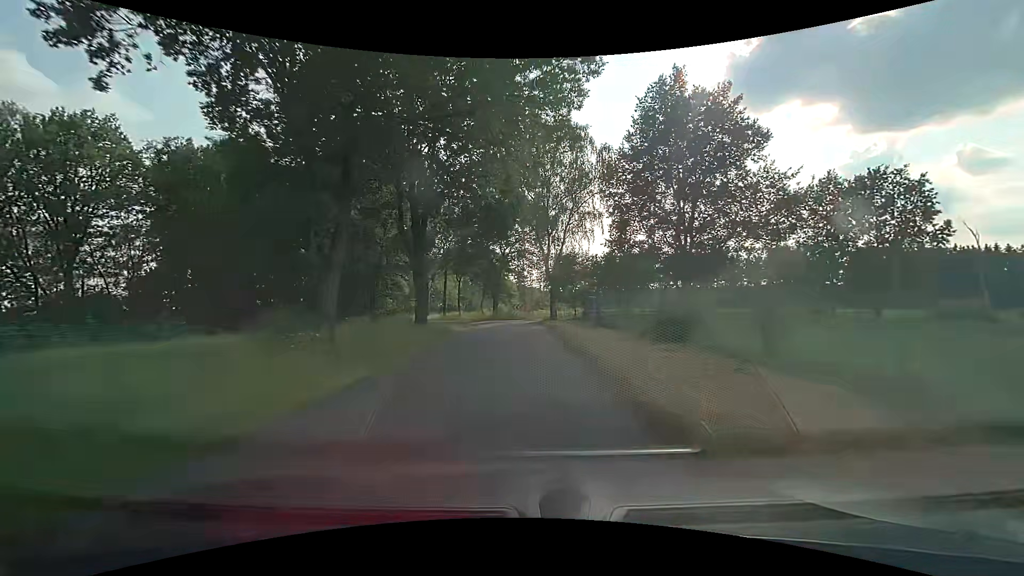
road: unclassified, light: Day
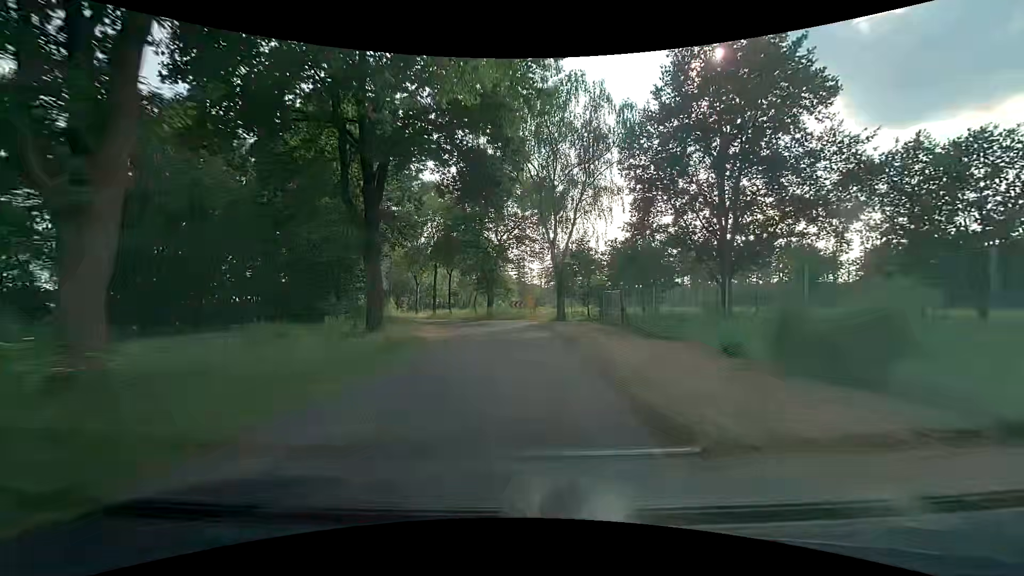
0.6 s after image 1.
(0.0, +8.1) m; 0°
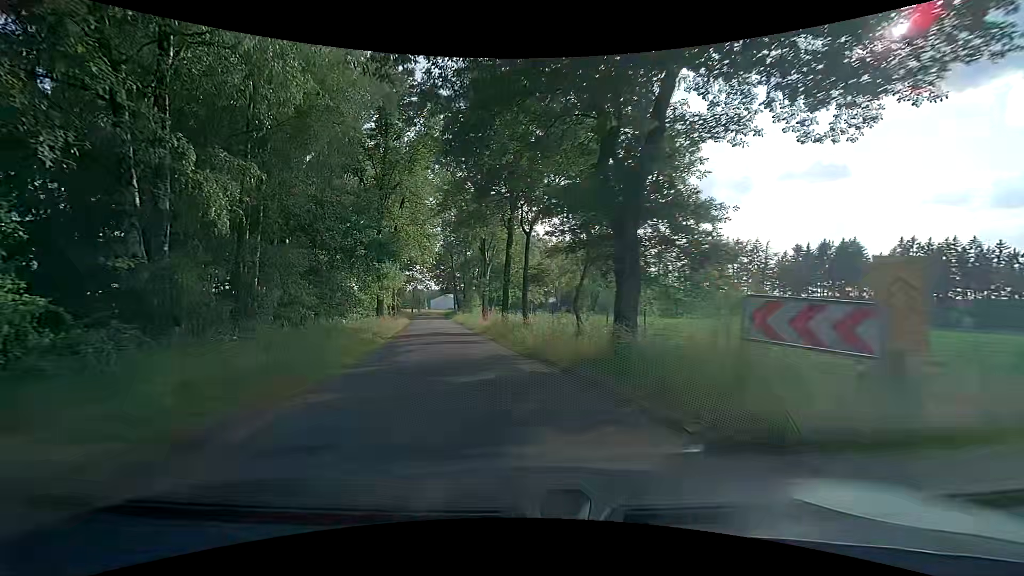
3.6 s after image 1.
(-1.9, +33.5) m; -14°
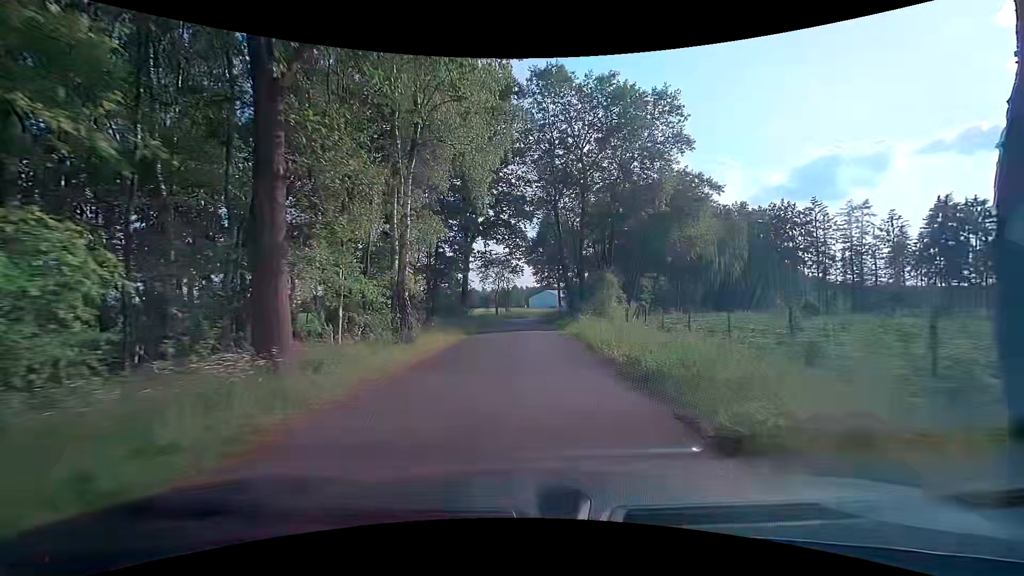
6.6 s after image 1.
(-5.7, +34.9) m; -11°
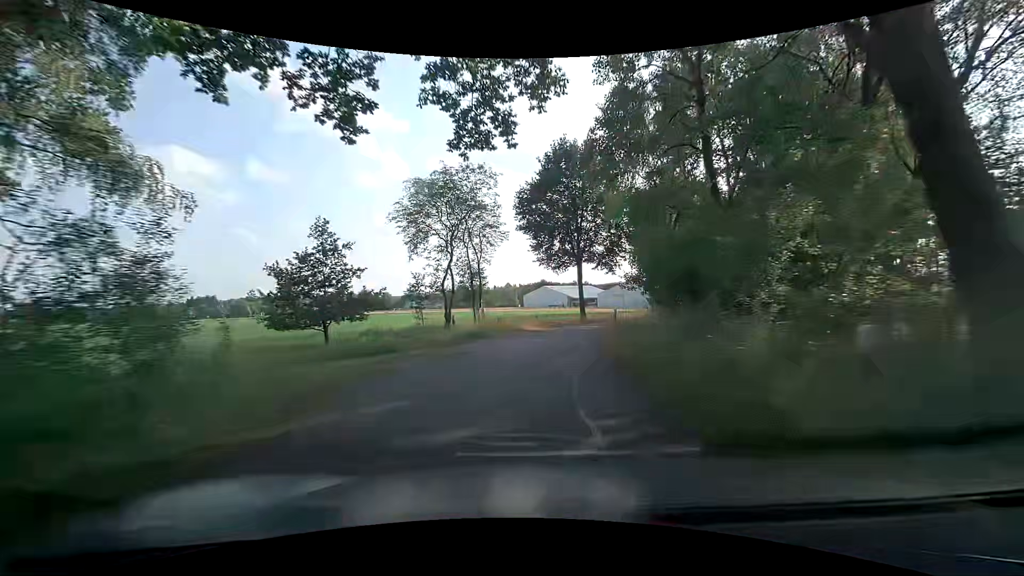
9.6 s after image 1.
(-0.7, +38.4) m; 0°
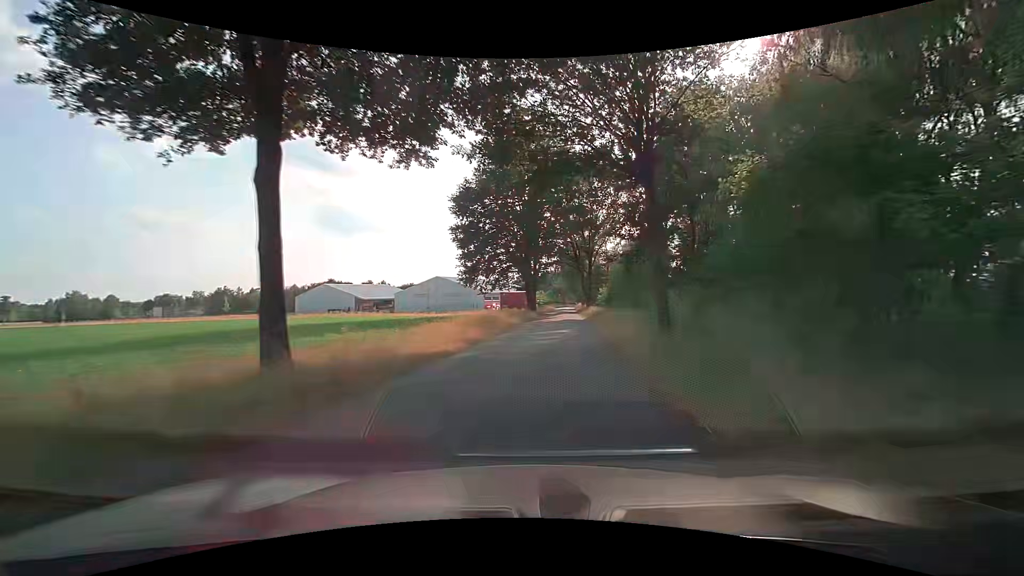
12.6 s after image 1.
(+5.1, +37.0) m; +22°
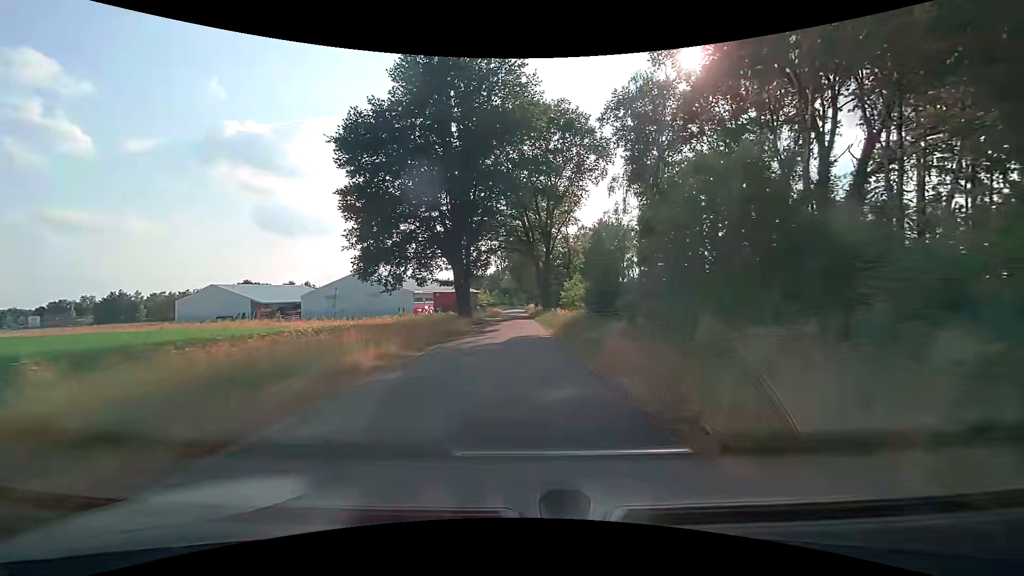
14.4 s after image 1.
(+1.8, +23.1) m; +7°
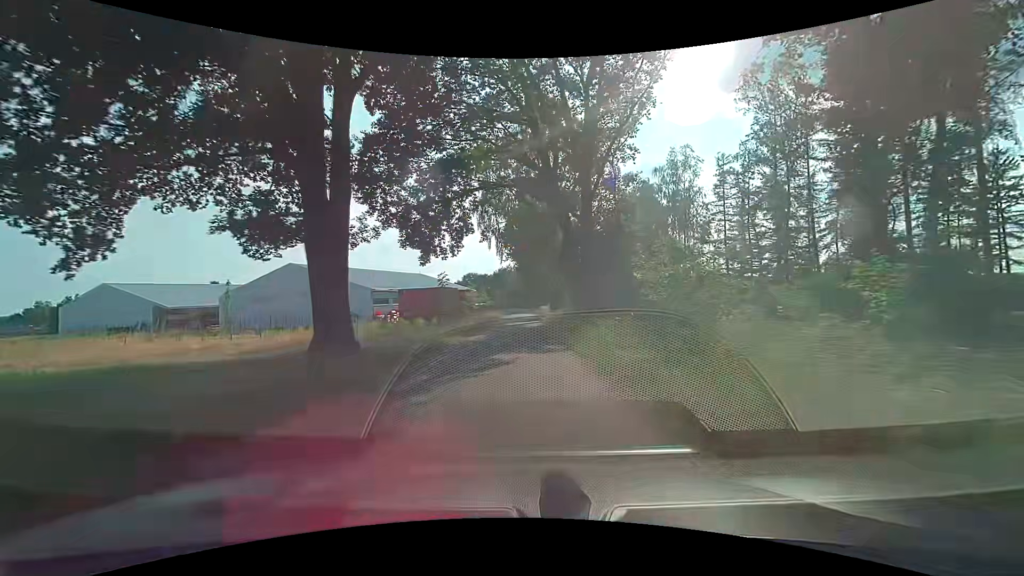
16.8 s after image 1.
(-0.4, +31.8) m; -1°
(0, +10) (0, +20) (0, +30) (0, +40) (0, +50) (0, +60) (0, +70) (0, +80) (0, +90) (+1, +100) m
